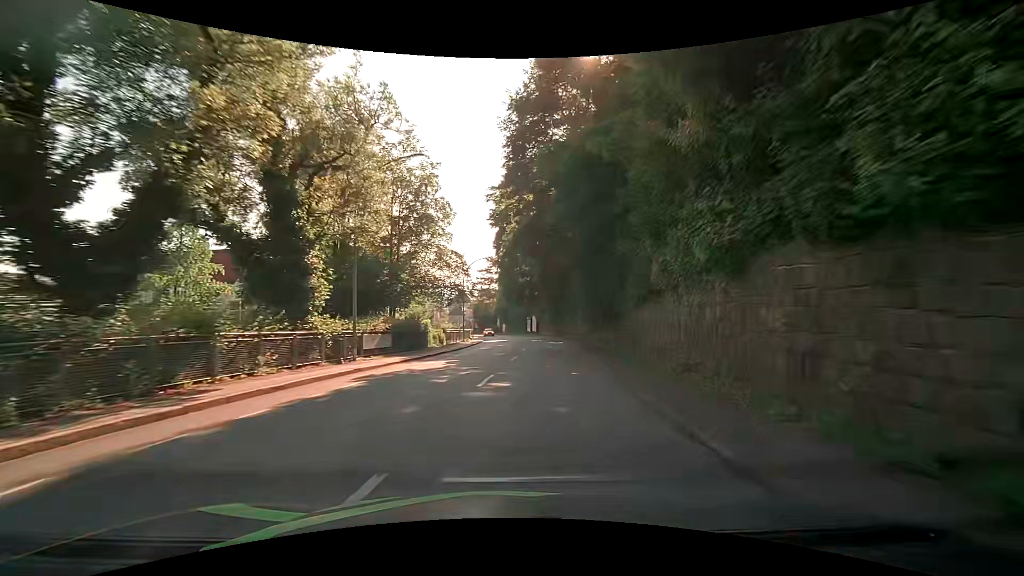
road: tertiary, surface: asphalt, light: Day
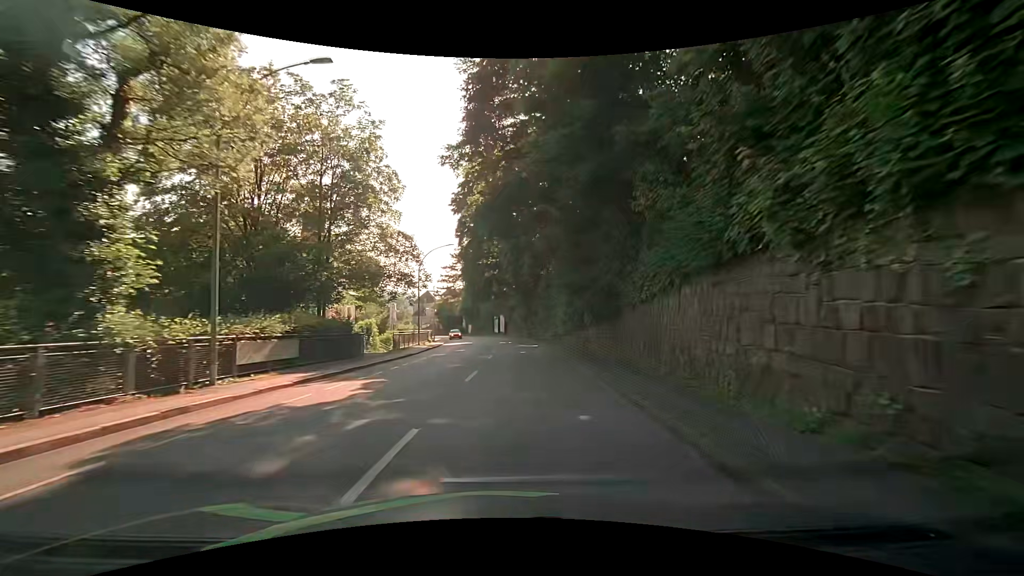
(+0.3, +7.7) m; +4°
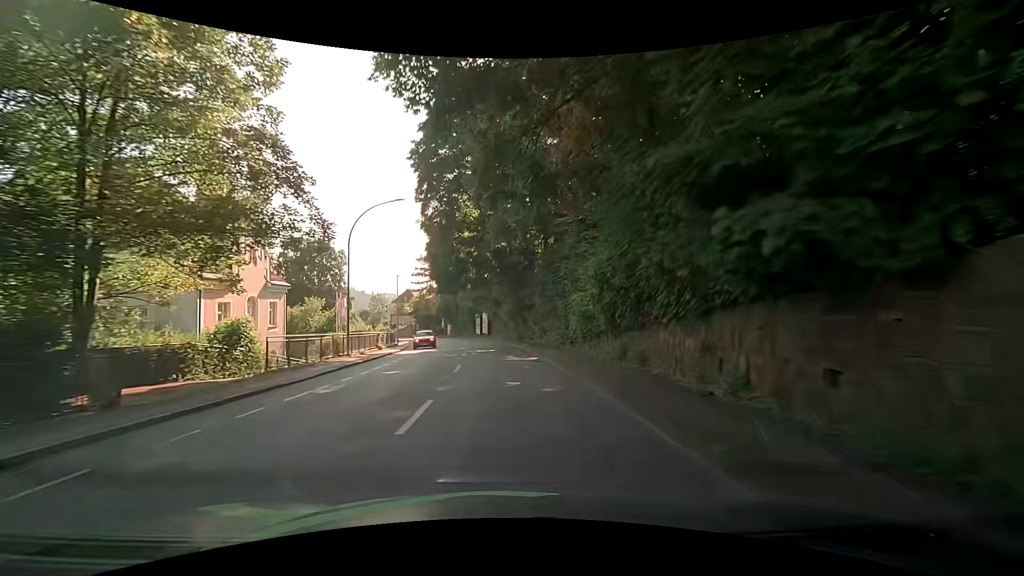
(+0.4, +15.4) m; +2°
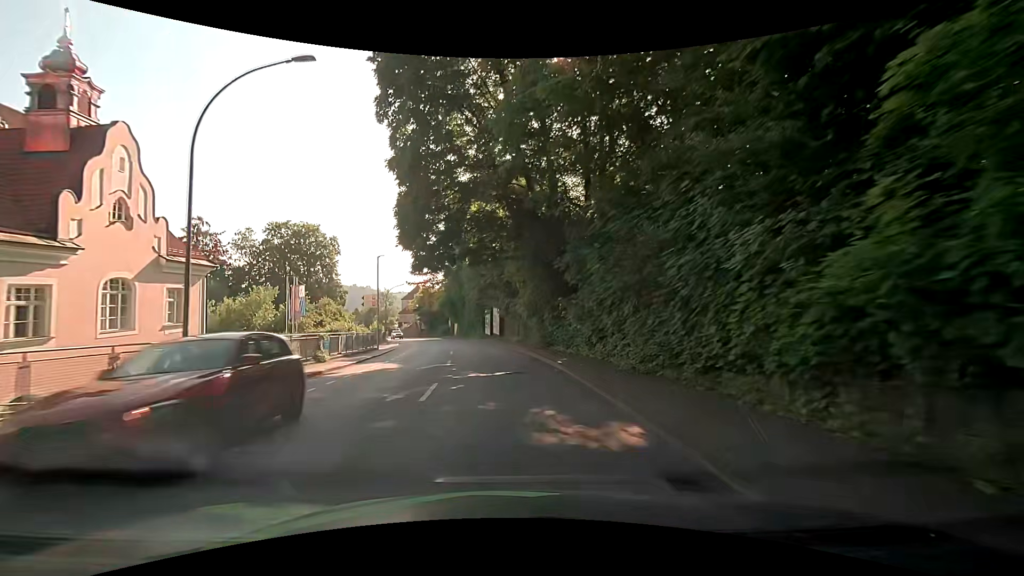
(-0.1, +15.1) m; -1°
(0, +10) (-1, +20) (-2, +30) (-3, +40) (-5, +50) (-7, +60) (-9, +69) (-12, +79) (-15, +88) (-18, +98) m
